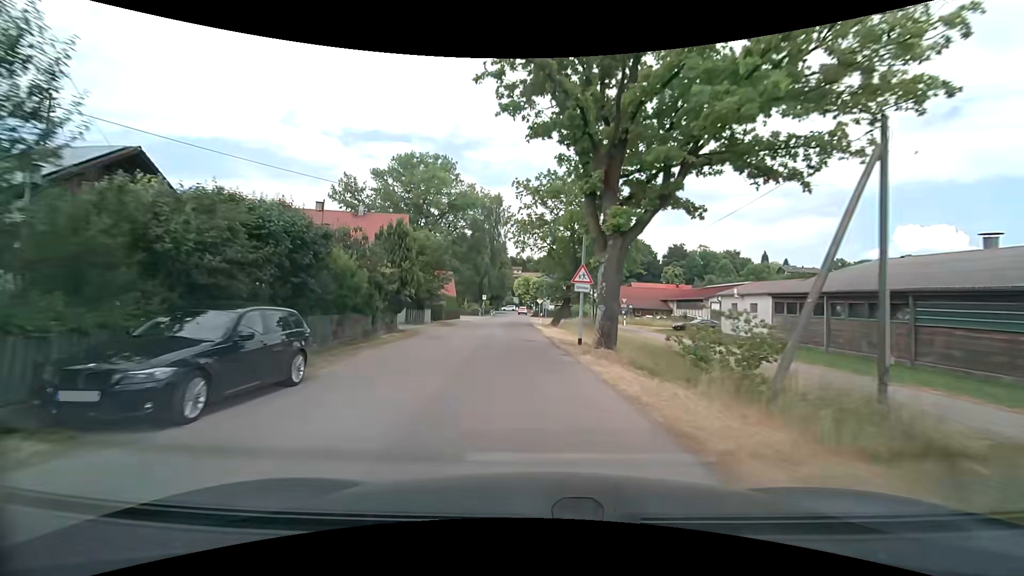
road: residential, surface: asphalt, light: Day
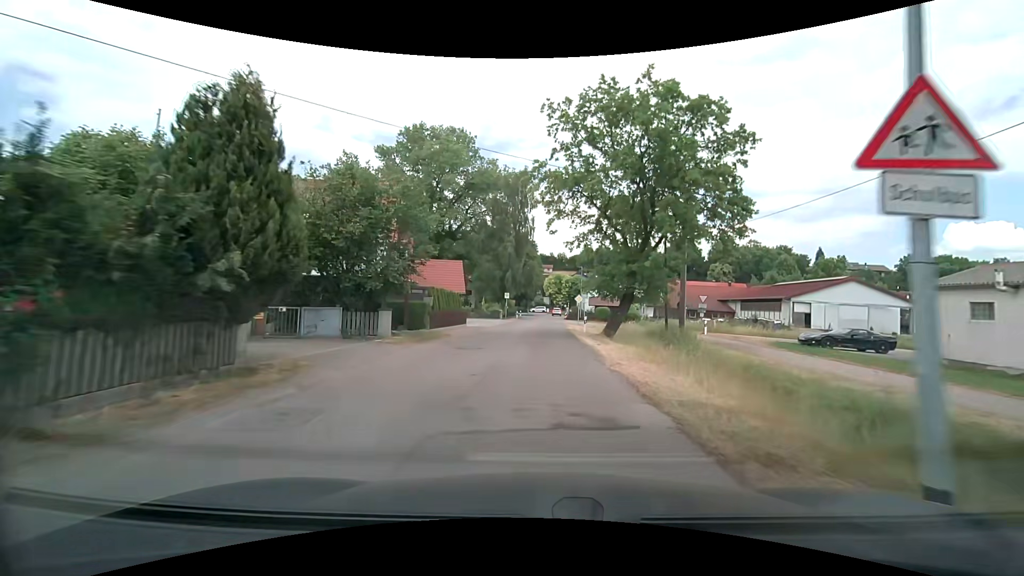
(-0.7, +15.5) m; -3°
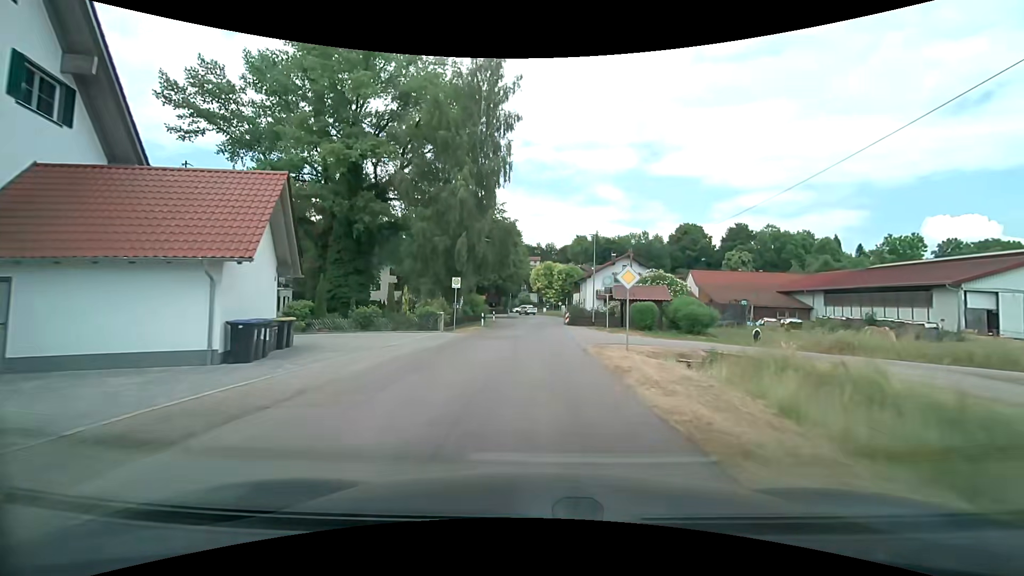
(+0.2, +30.2) m; +1°
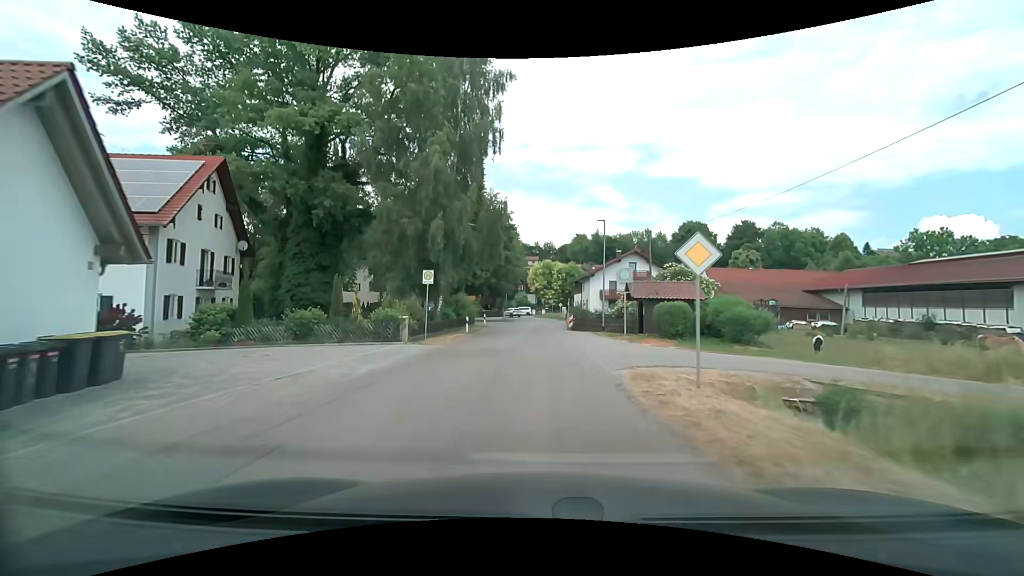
(0.0, +7.4) m; 0°
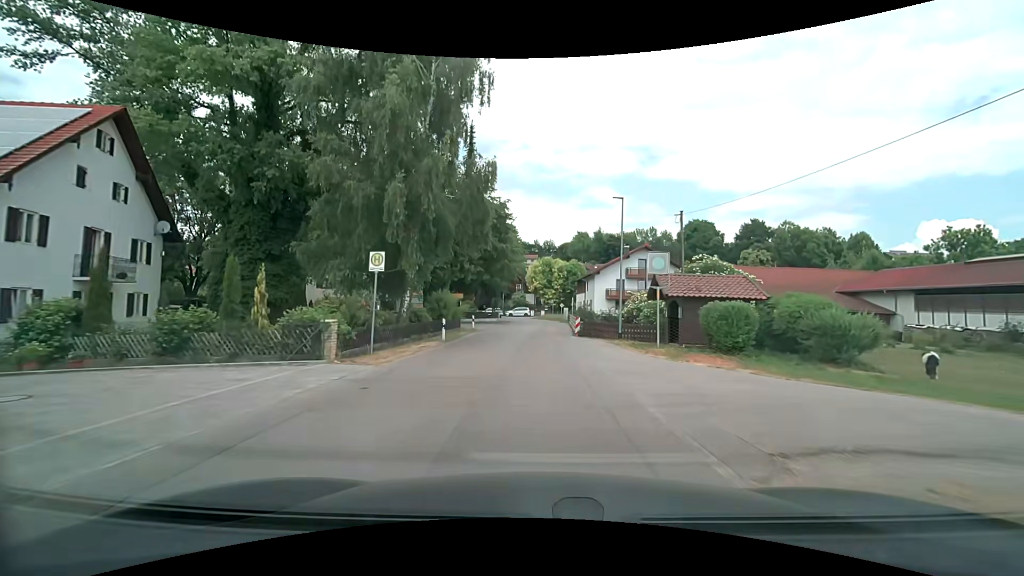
(0.0, +7.3) m; 0°
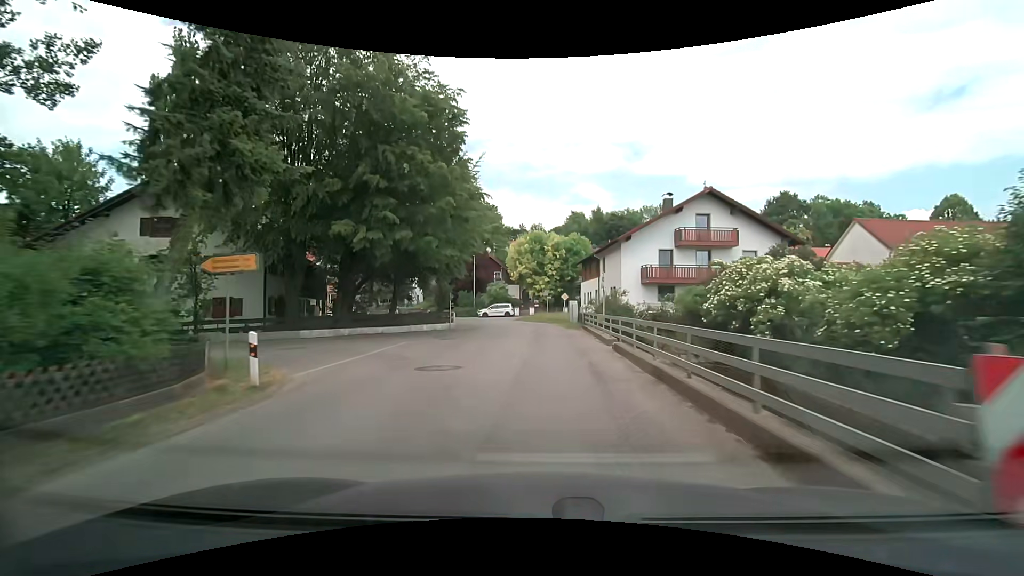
(+0.5, +28.1) m; +2°
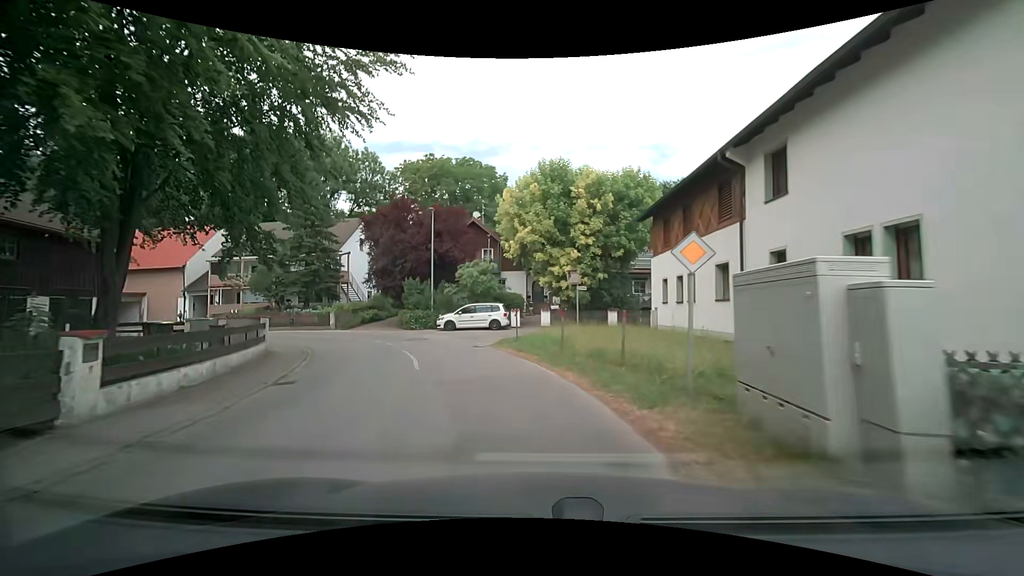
(+0.2, +30.9) m; -4°
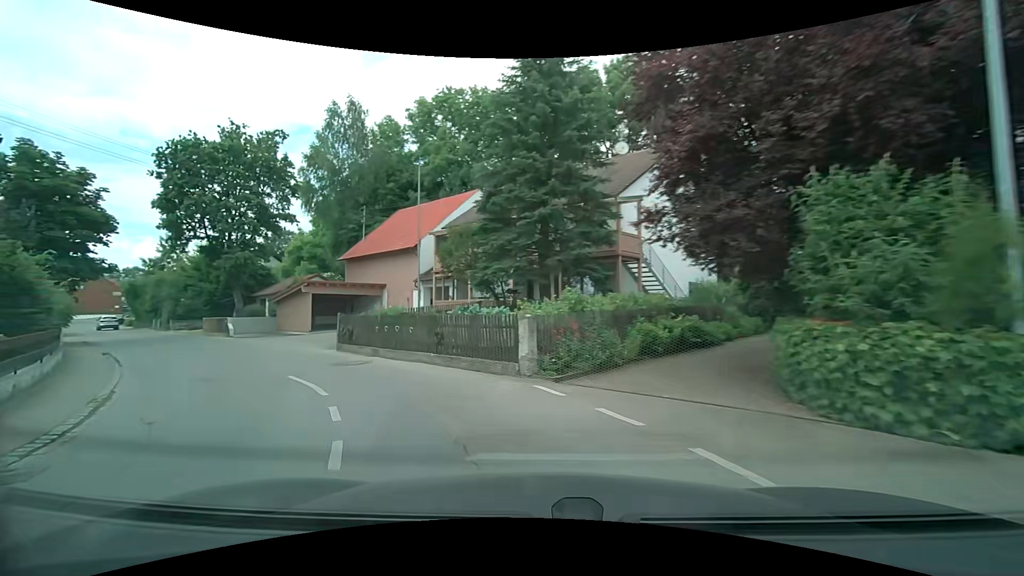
(-5.8, +24.7) m; -38°
(-3, +10) (-9, +17) (-15, +25) (-22, +32) (-30, +39) (-37, +46) (-44, +53) (-51, +60) (-58, +67) (-64, +75) m
